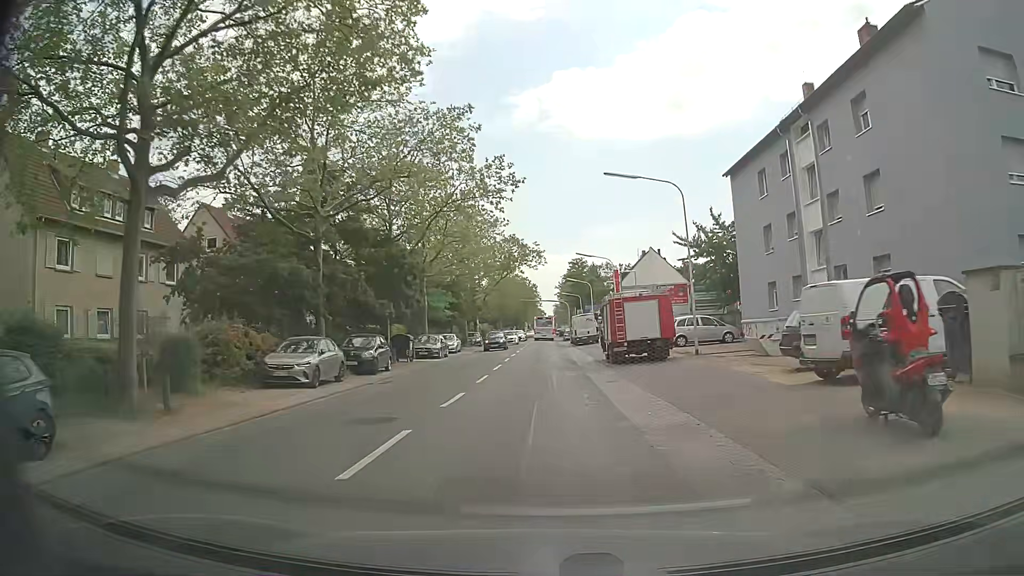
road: secondary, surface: asphalt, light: Day
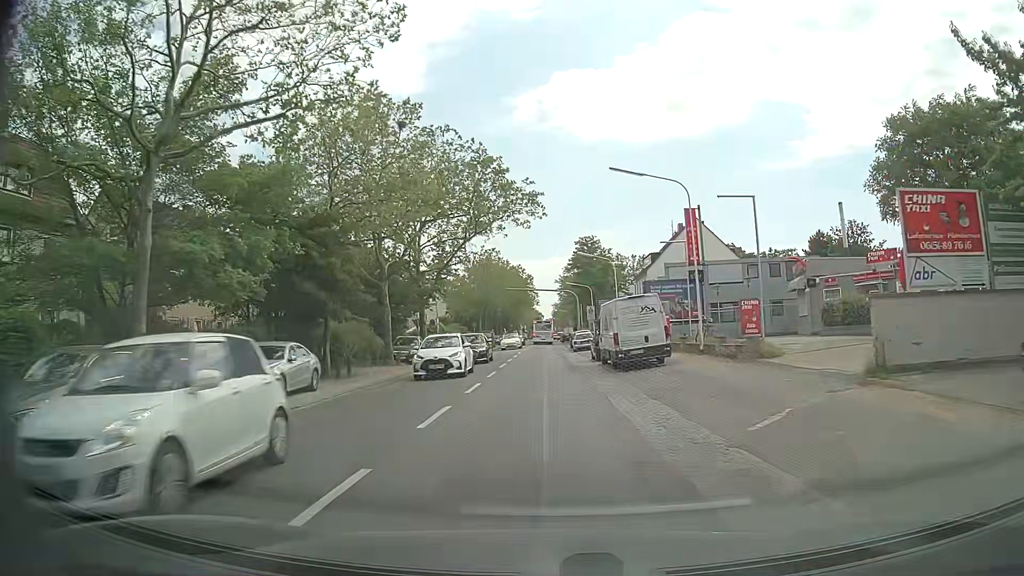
(-0.1, +32.5) m; 0°
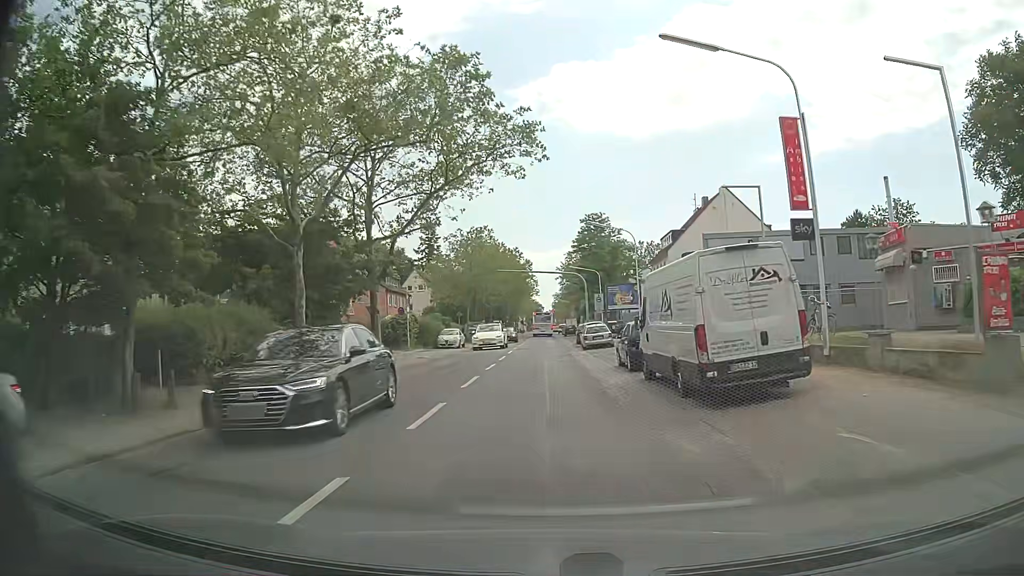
(0.0, +12.7) m; +1°
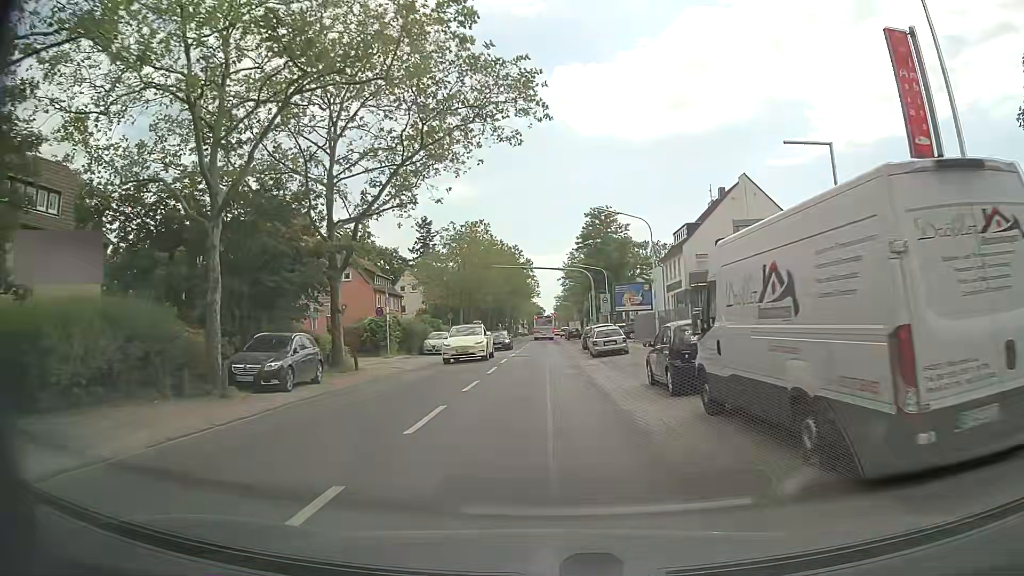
(-0.1, +6.3) m; 0°
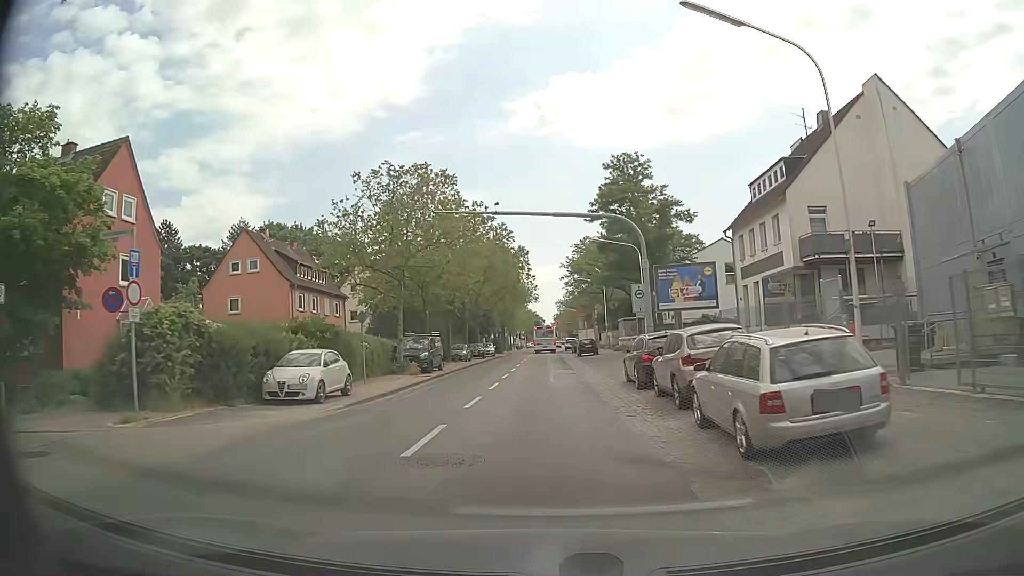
(-0.2, +25.4) m; 0°
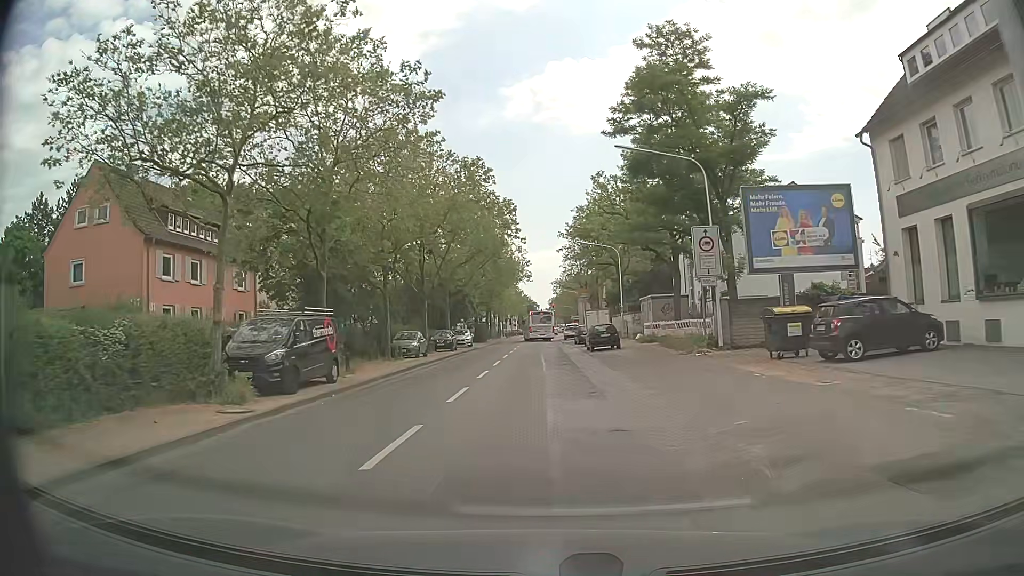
(0.0, +19.6) m; -1°
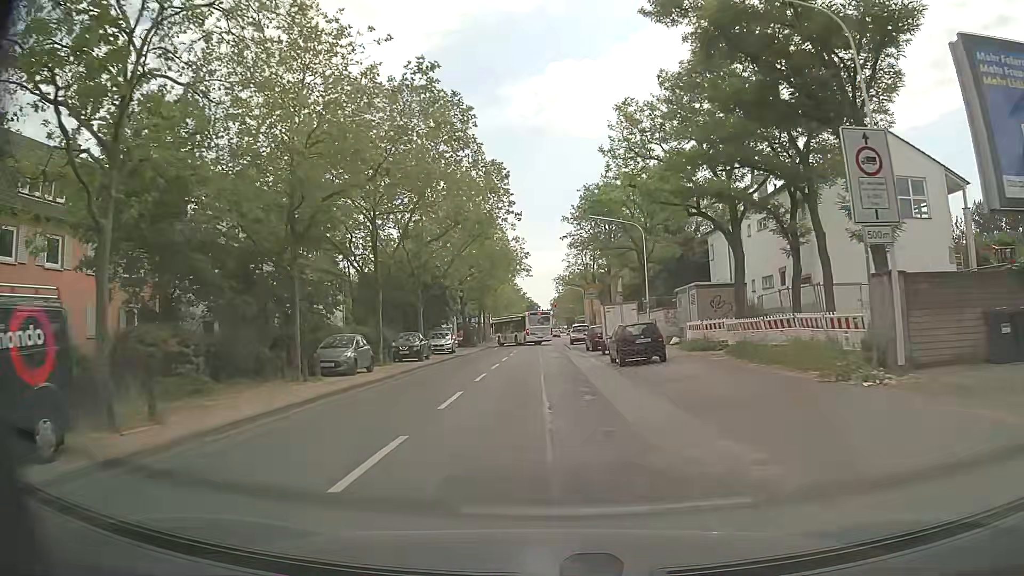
(+0.2, +13.0) m; +1°
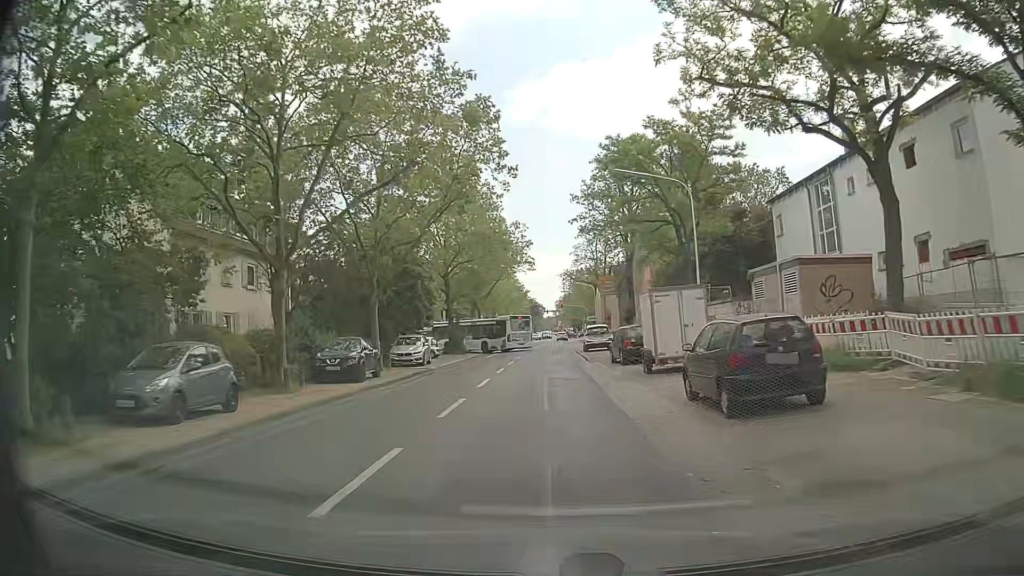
(0.0, +12.8) m; 0°
(0, +10) (0, +20) (0, +30) (0, +40) (0, +50) (+1, +60) (+2, +70) (+2, +80) (+2, +90) (+2, +100) m
